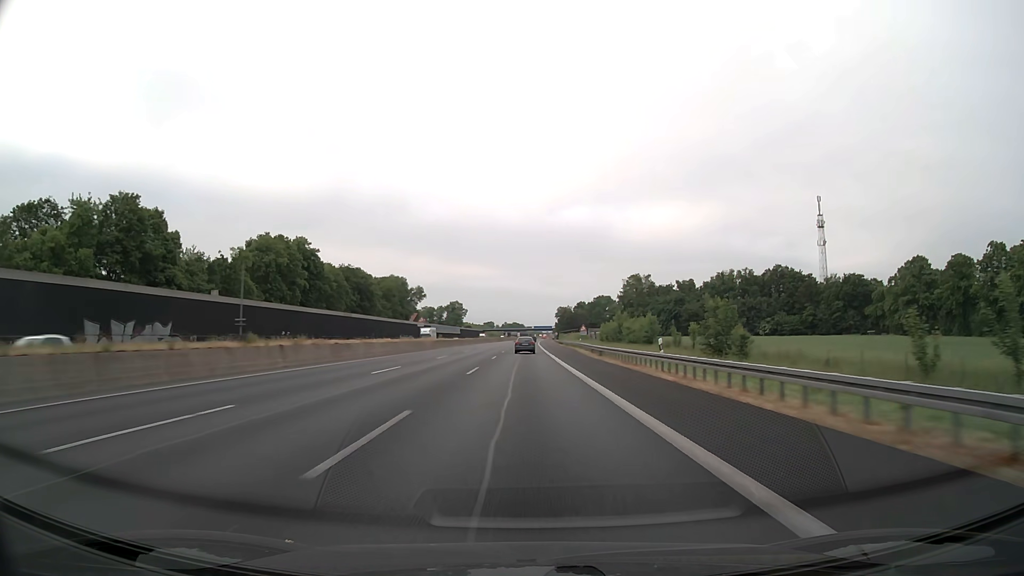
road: motorway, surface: asphalt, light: Day
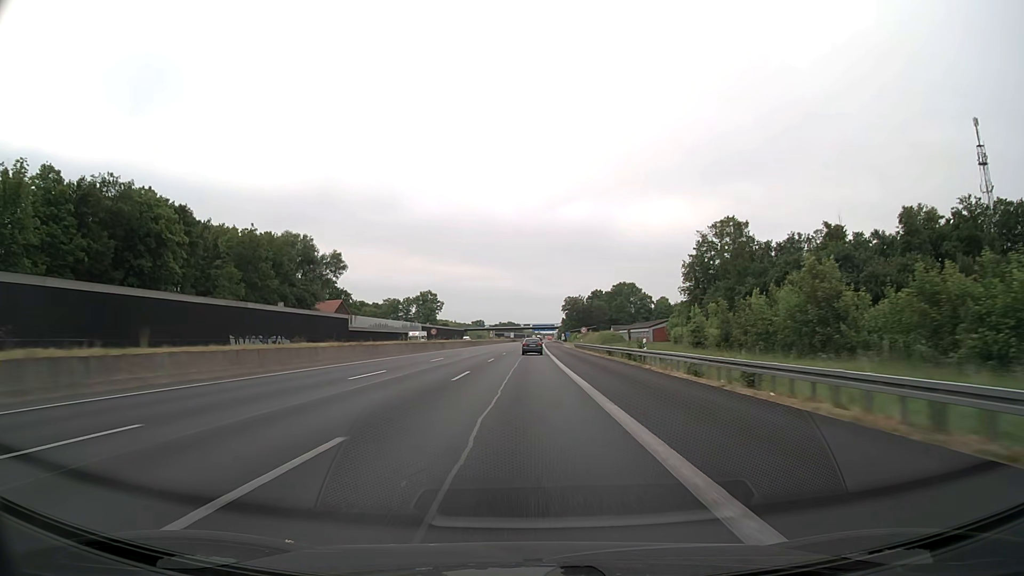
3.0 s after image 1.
(+0.4, +95.1) m; 0°
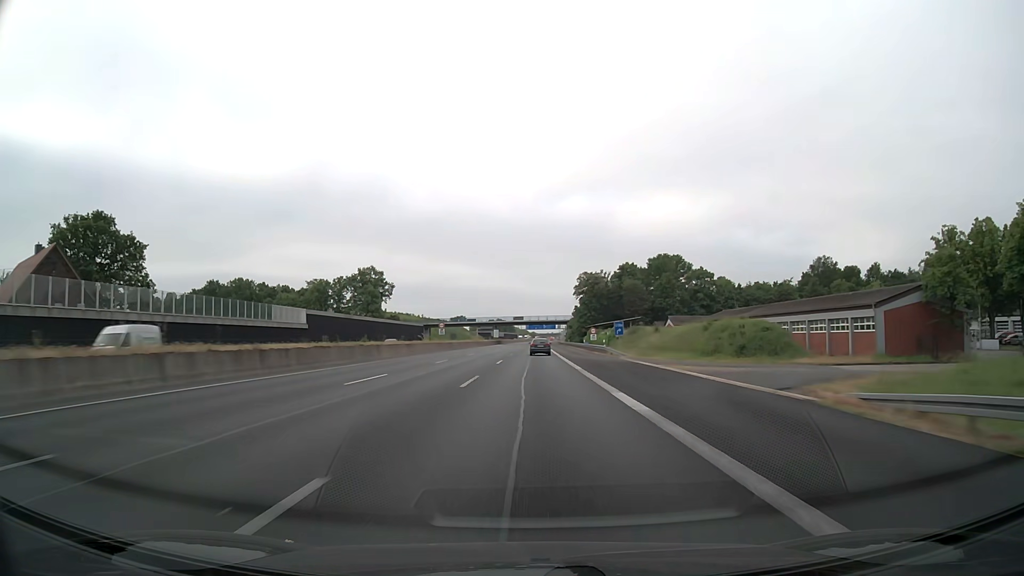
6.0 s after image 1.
(+0.3, +95.1) m; +1°
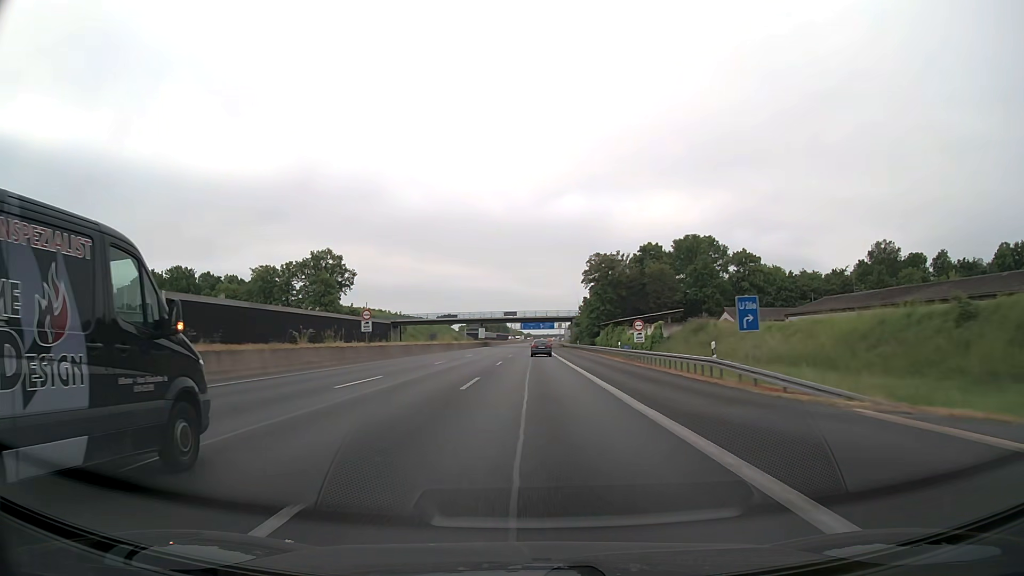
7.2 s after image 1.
(+0.2, +38.0) m; 0°
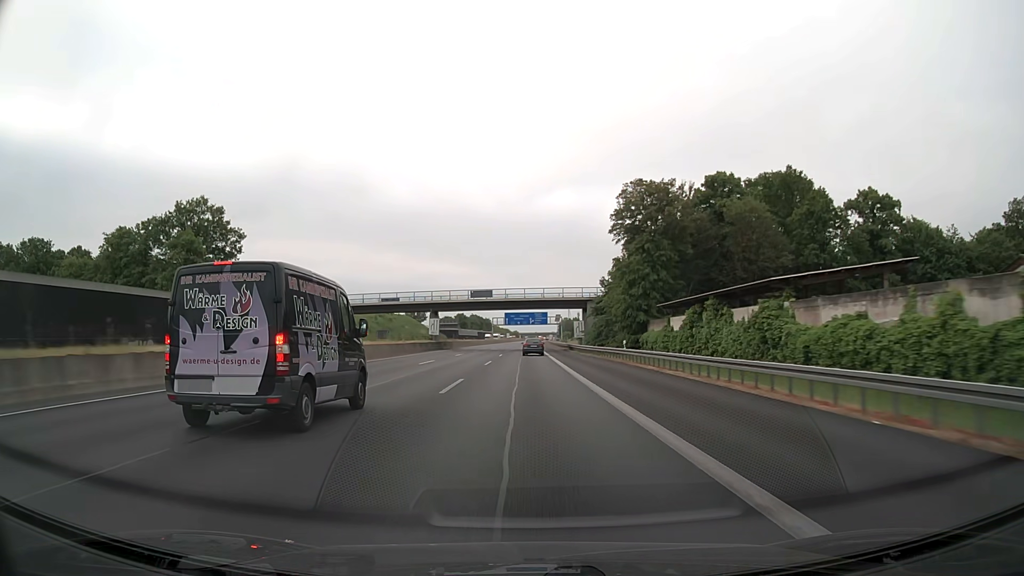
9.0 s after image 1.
(+0.5, +57.1) m; +1°
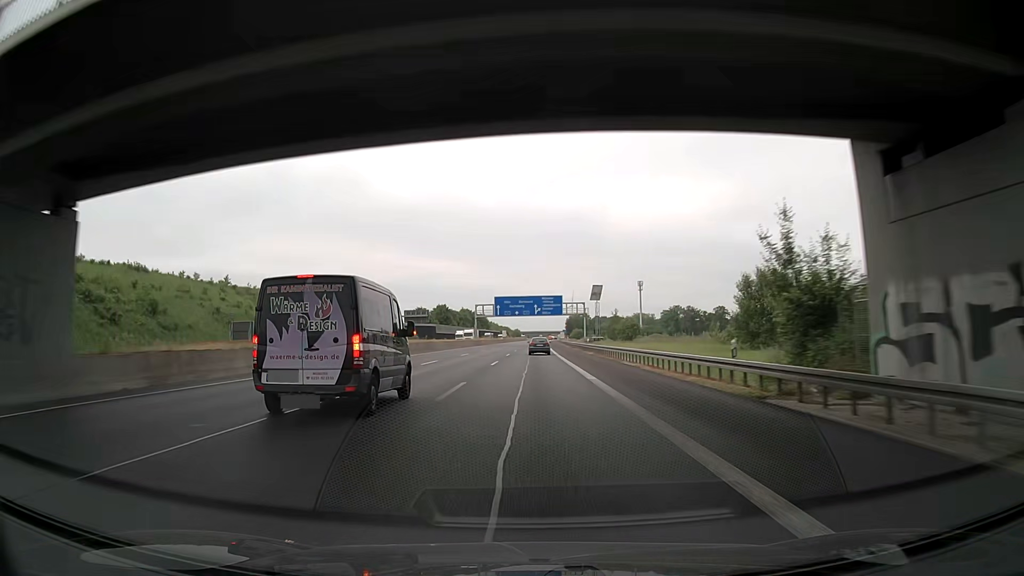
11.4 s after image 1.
(-0.1, +76.0) m; 0°
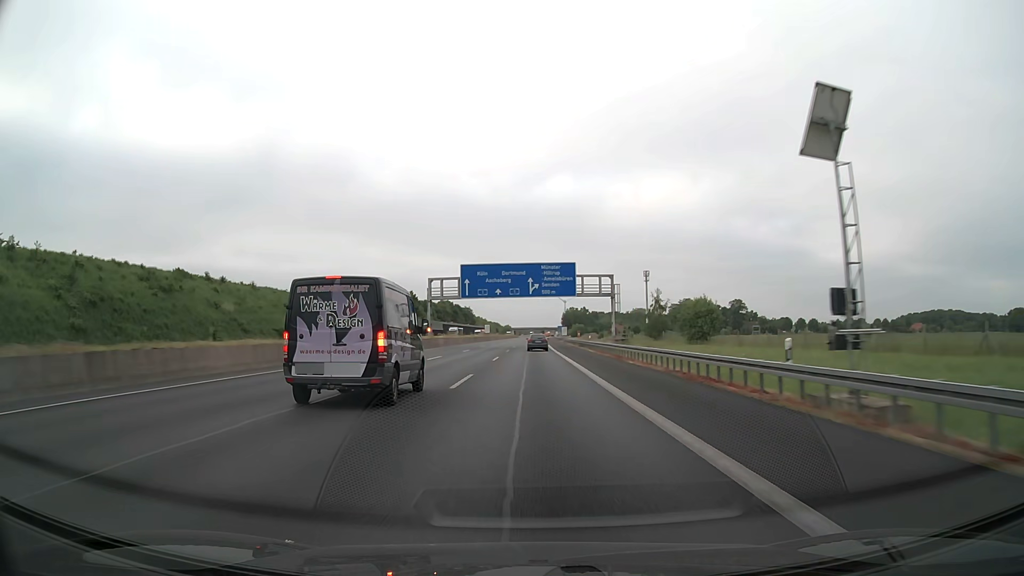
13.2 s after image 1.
(+0.5, +53.3) m; +1°
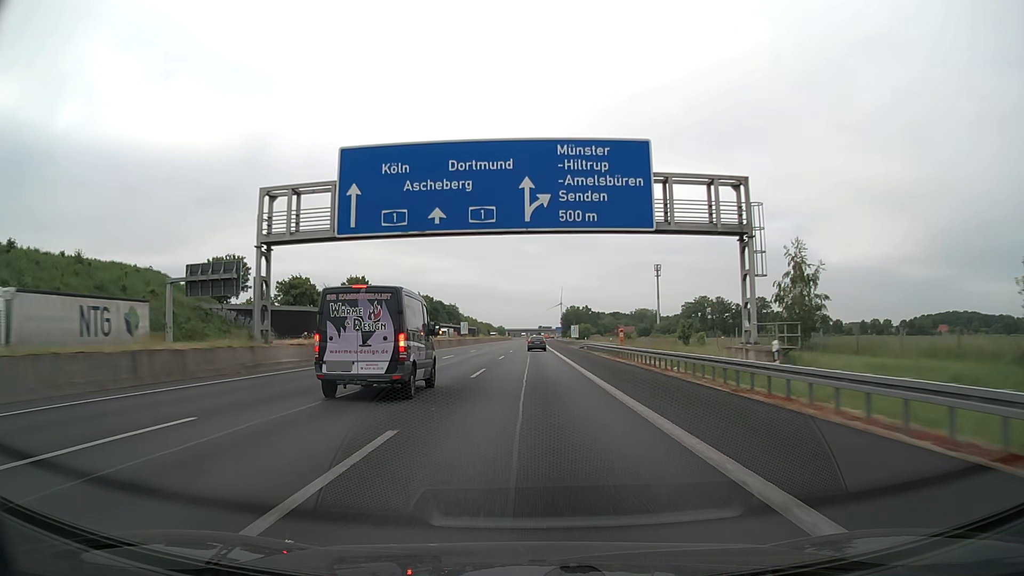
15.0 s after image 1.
(+0.1, +49.5) m; 0°
(0, +10) (0, +20) (0, +30) (0, +40) (0, +50) (+1, +60) (+1, +70) (+1, +80) (+1, +90) (+1, +100) m
